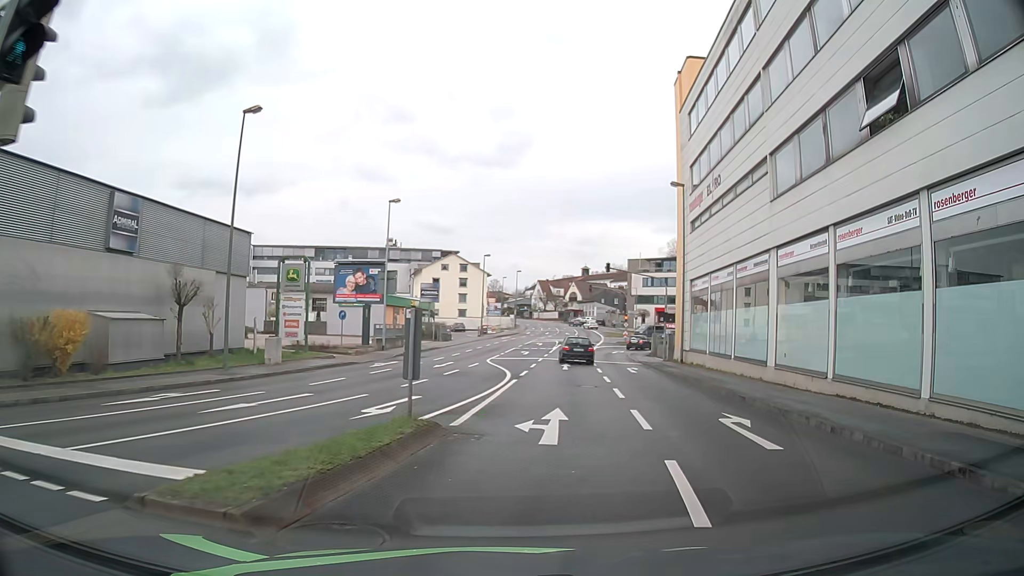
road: tertiary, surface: asphalt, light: Day
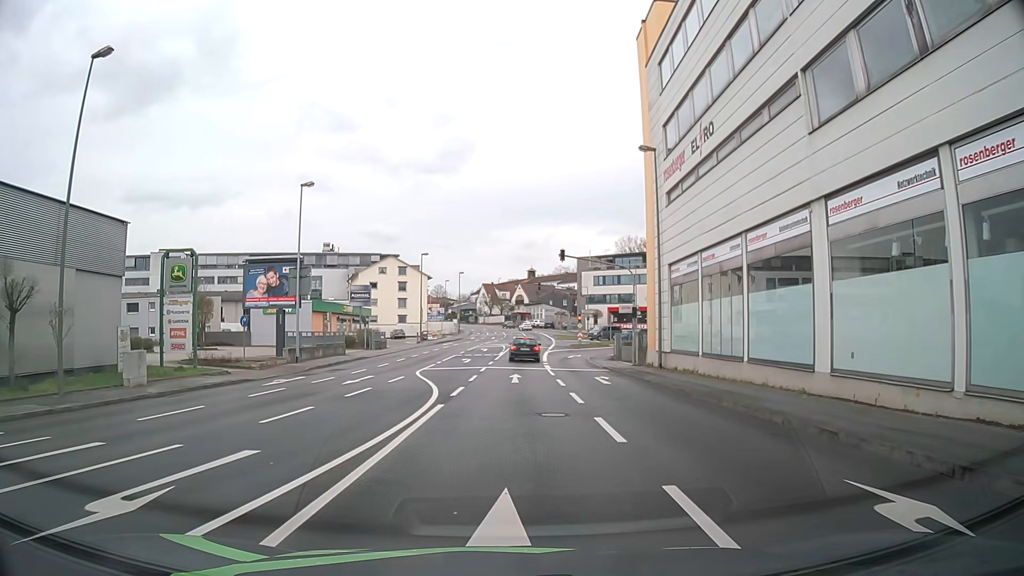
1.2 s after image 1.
(+0.6, +7.7) m; +6°
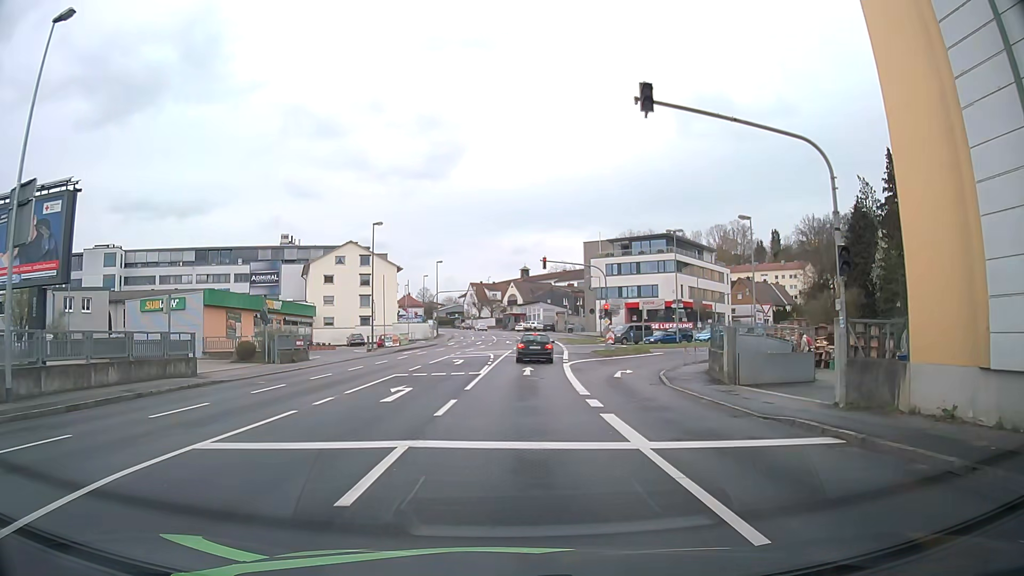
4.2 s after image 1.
(0.0, +24.2) m; 0°
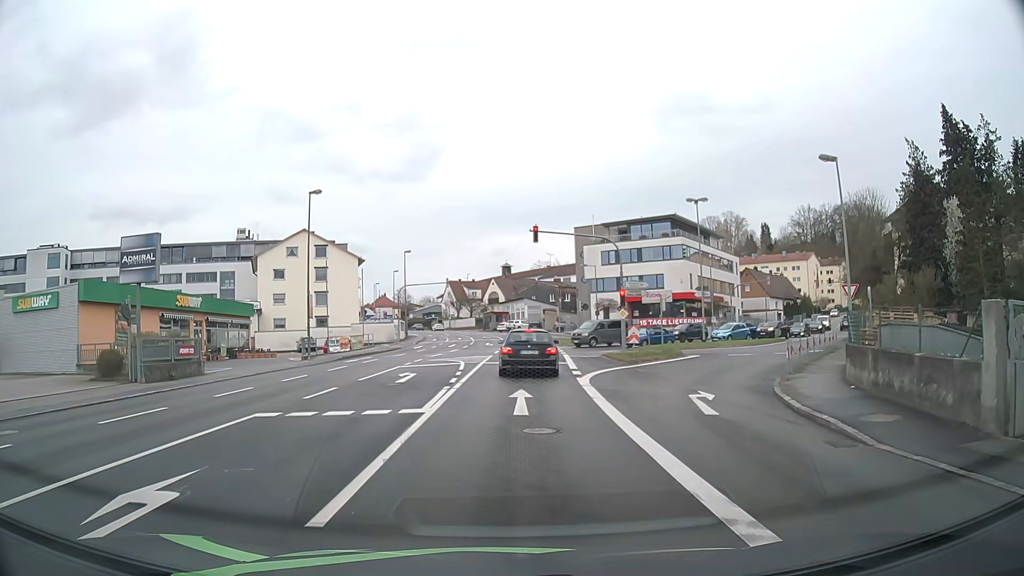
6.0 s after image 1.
(+0.2, +13.1) m; +2°
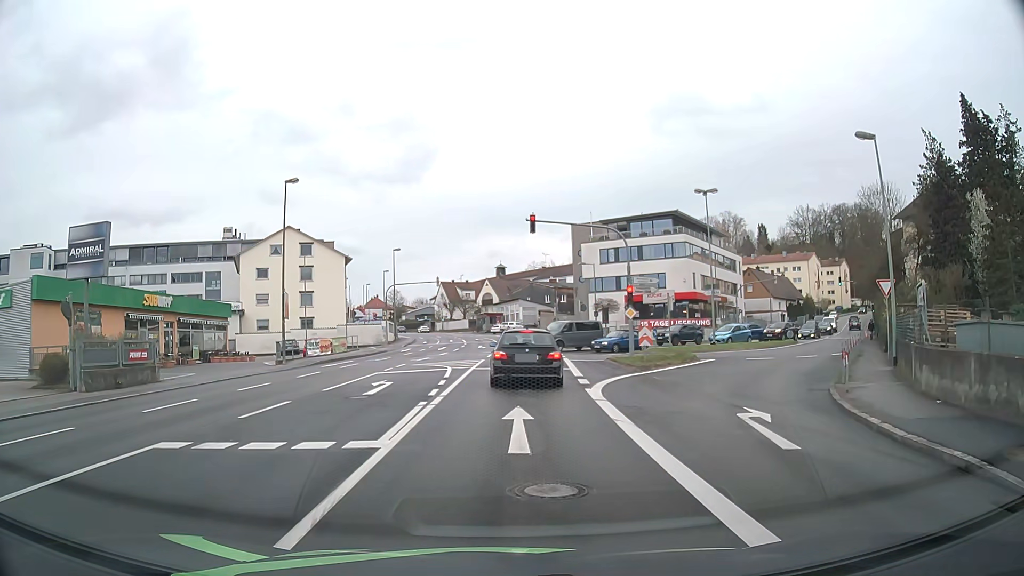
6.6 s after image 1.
(0.0, +3.6) m; 0°
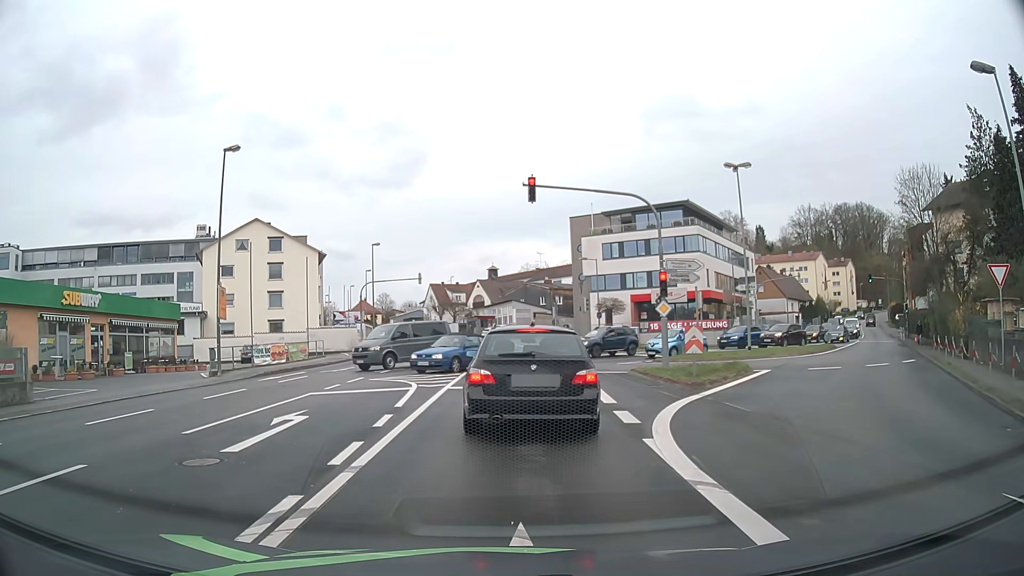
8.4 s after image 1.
(+0.1, +7.7) m; 0°
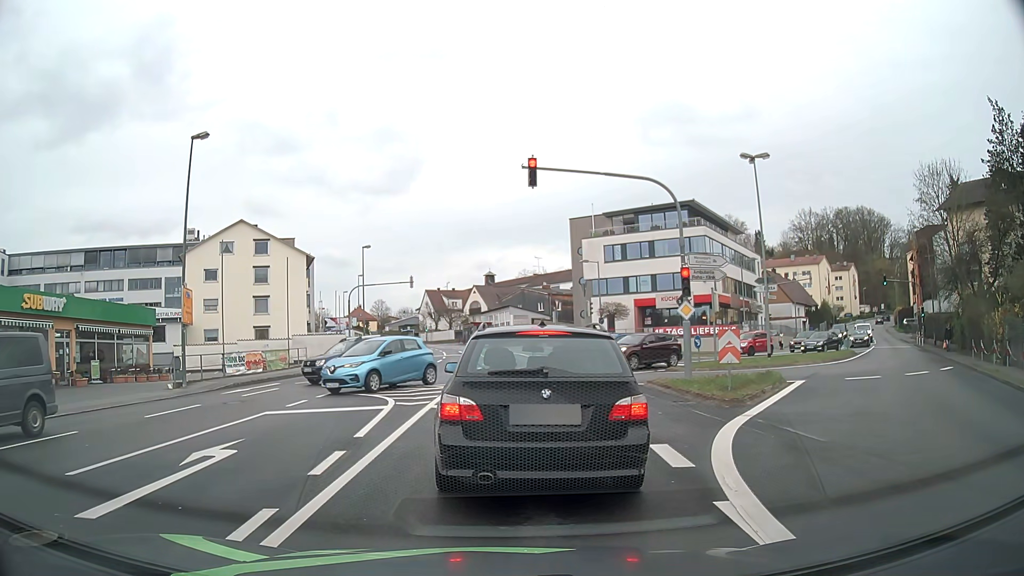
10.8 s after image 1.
(0.0, +3.1) m; +1°
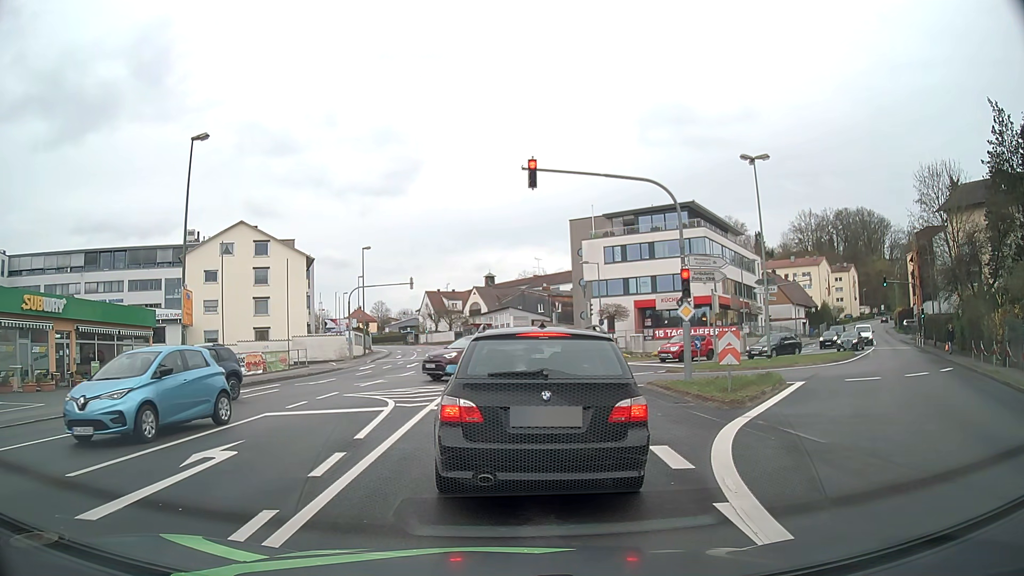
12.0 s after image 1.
(0.0, +0.1) m; 0°
